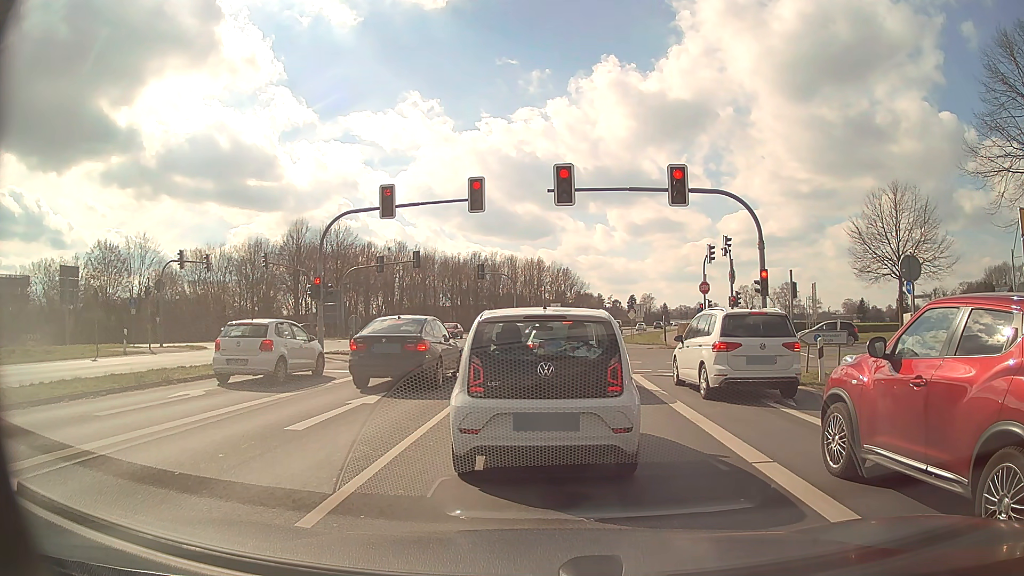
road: primary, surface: asphalt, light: Day
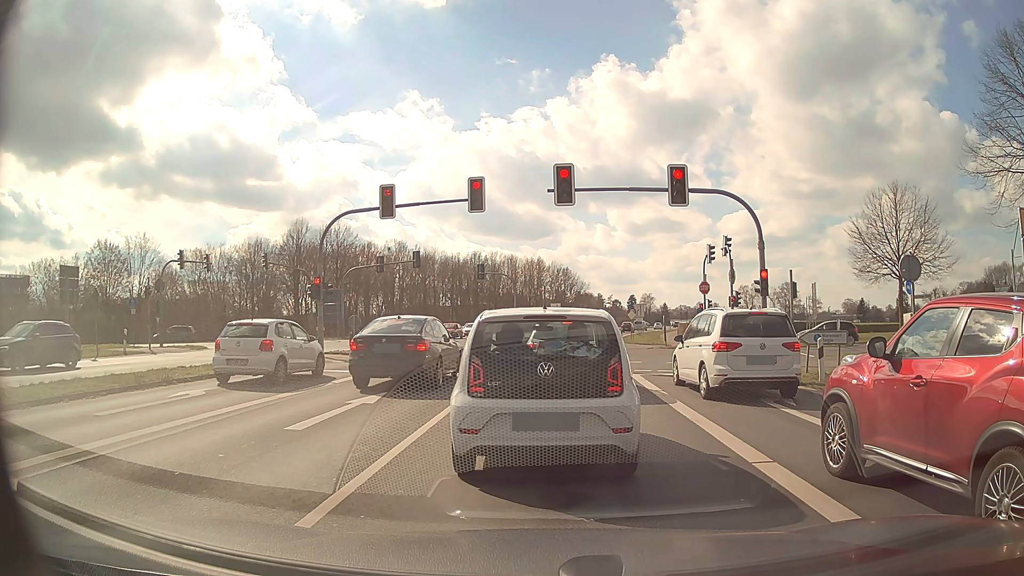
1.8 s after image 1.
(0.0, 0.0) m; 0°
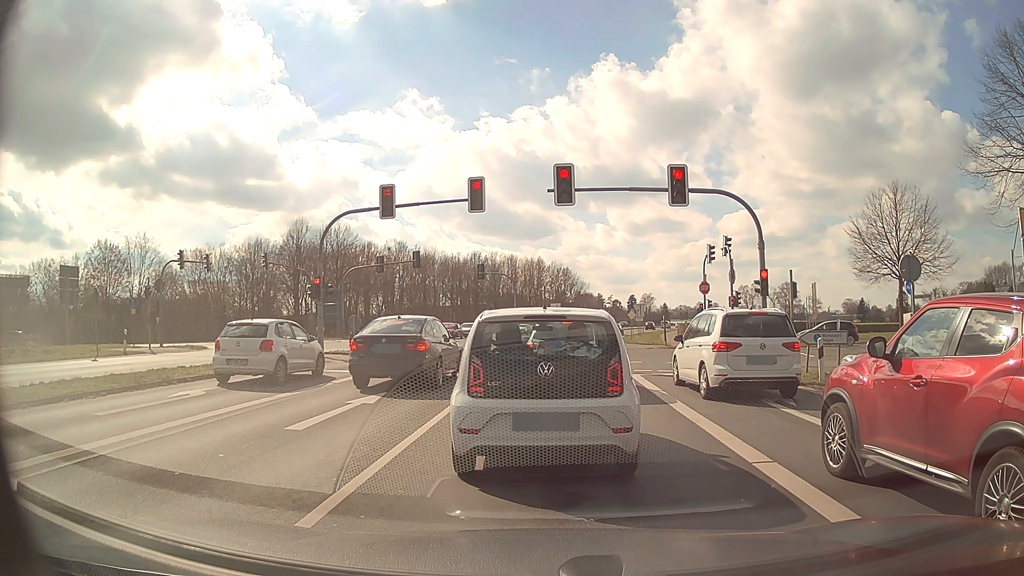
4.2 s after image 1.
(0.0, 0.0) m; 0°
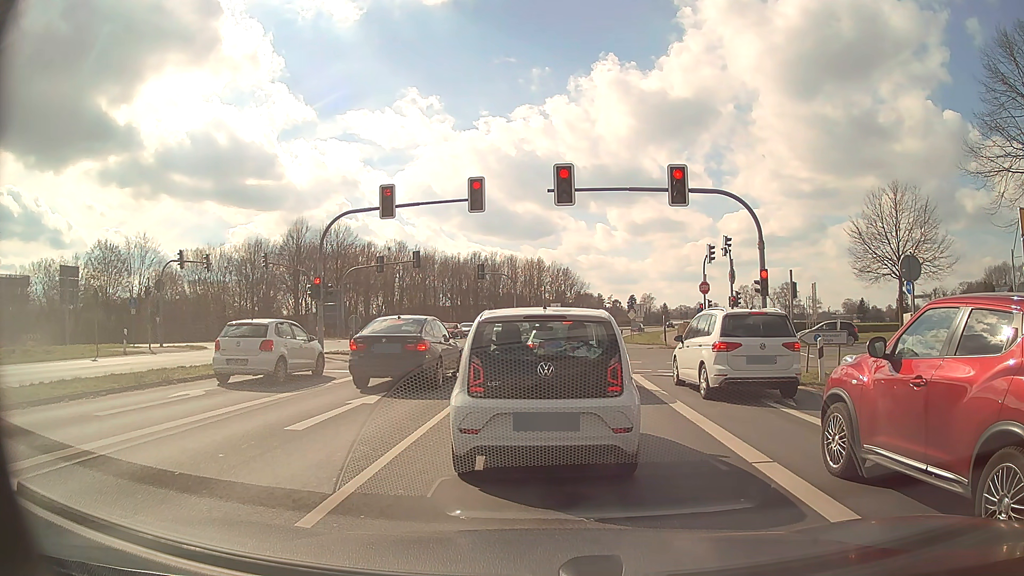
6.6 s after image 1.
(0.0, 0.0) m; 0°
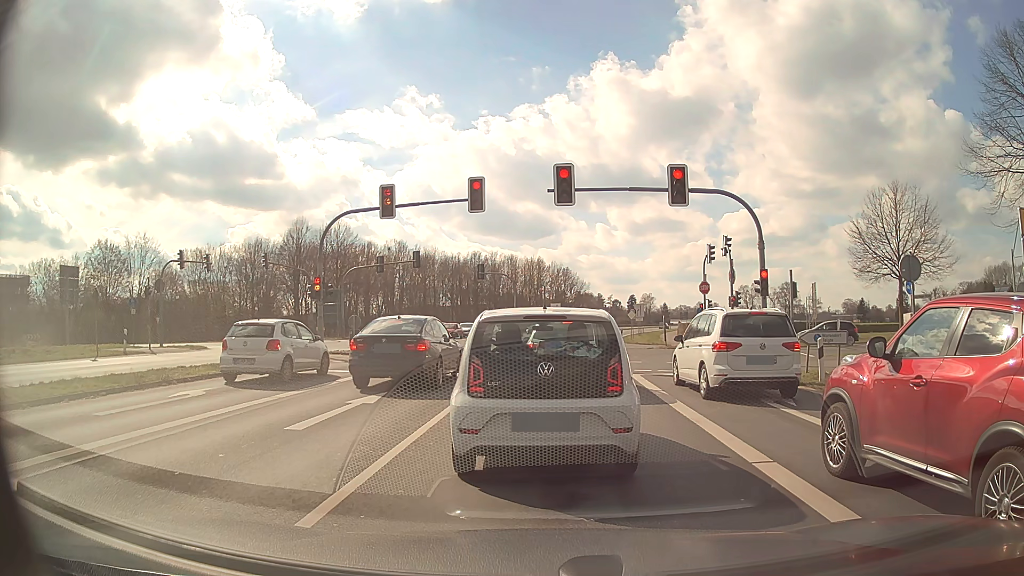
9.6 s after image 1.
(0.0, 0.0) m; 0°
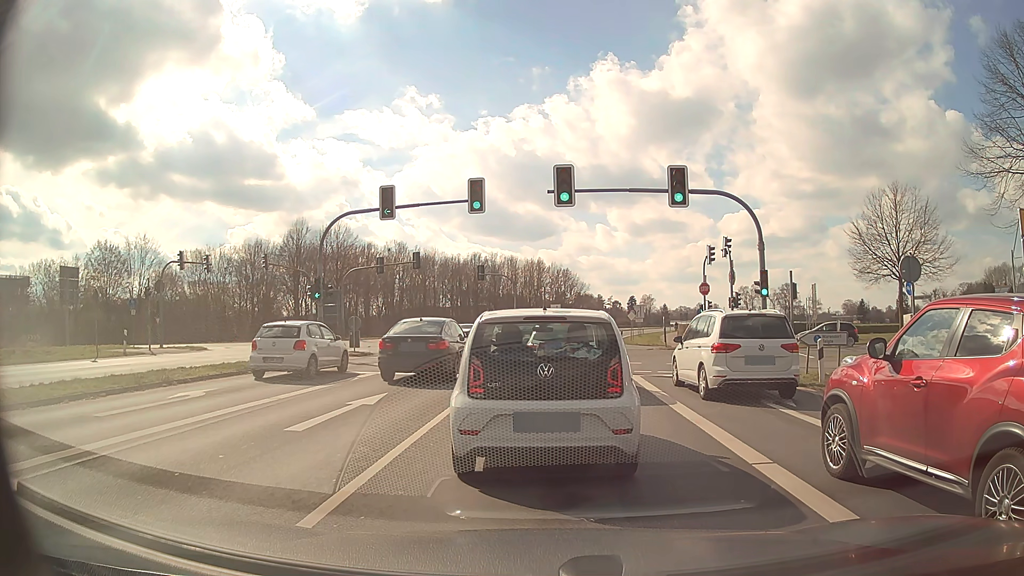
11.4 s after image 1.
(0.0, 0.0) m; 0°
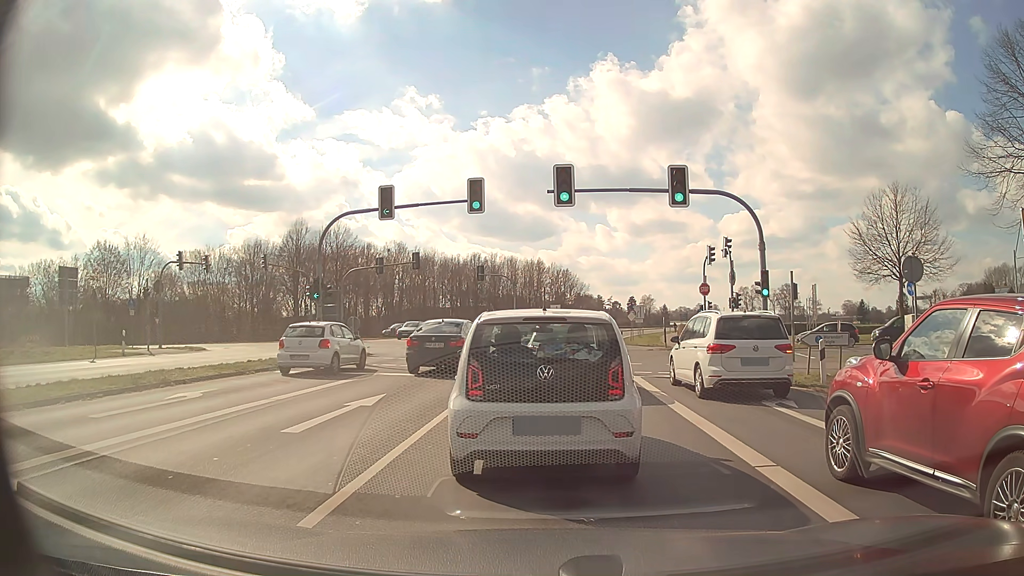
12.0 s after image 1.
(0.0, +0.1) m; 0°
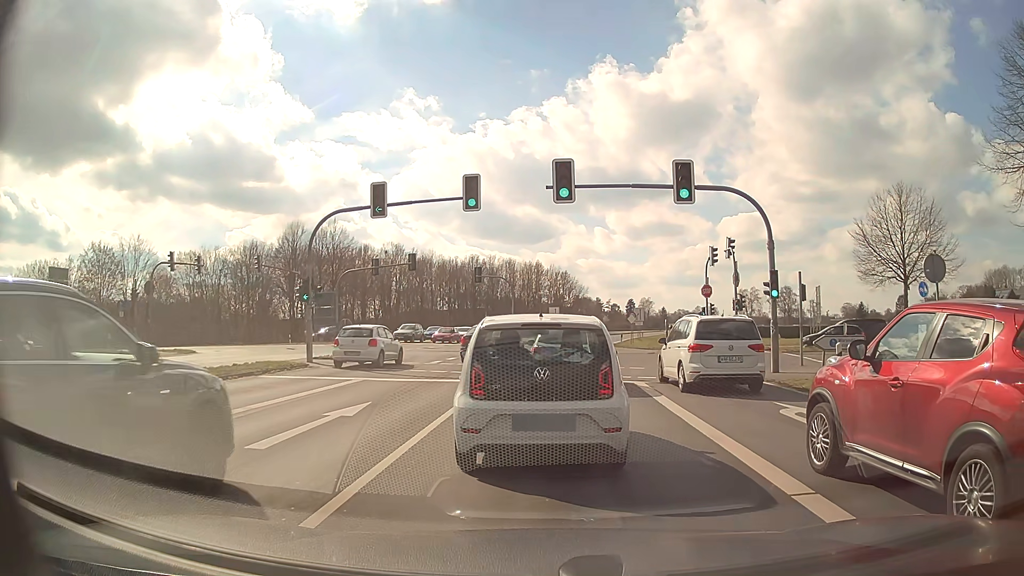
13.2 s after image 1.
(0.0, +1.2) m; +2°
(0, +10) (0, +20) (0, +30) (0, +40) (+1, +50) (+2, +60) (+3, +70) (+5, +80) (+6, +90) (+8, +99) m
